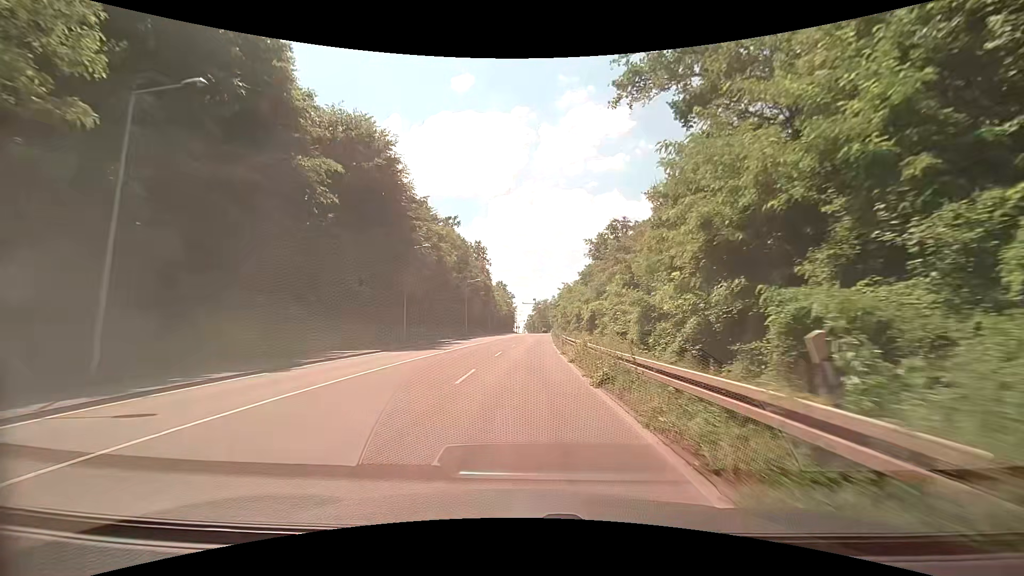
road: secondary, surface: asphalt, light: Day
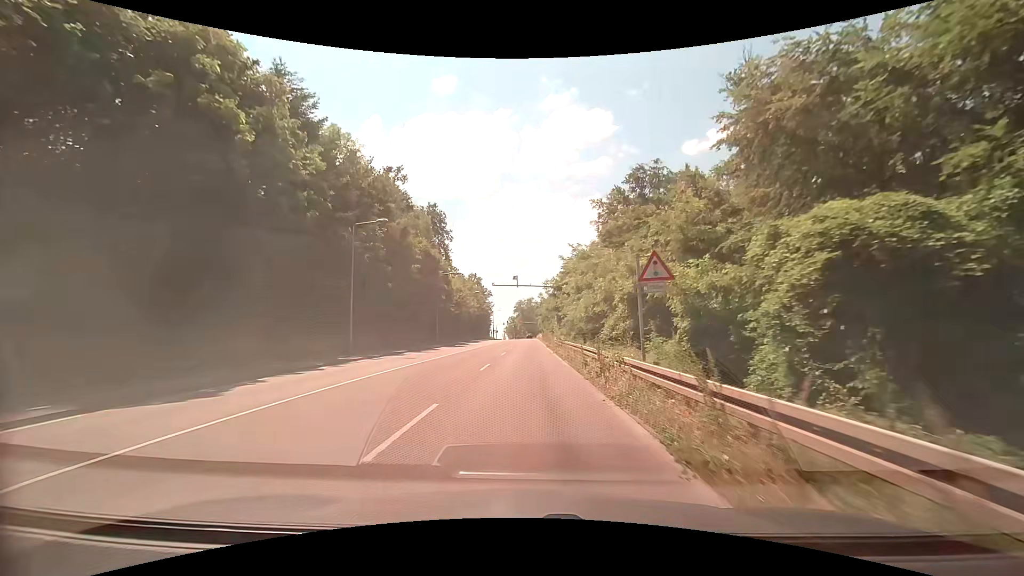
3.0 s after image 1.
(+1.2, +42.8) m; +3°
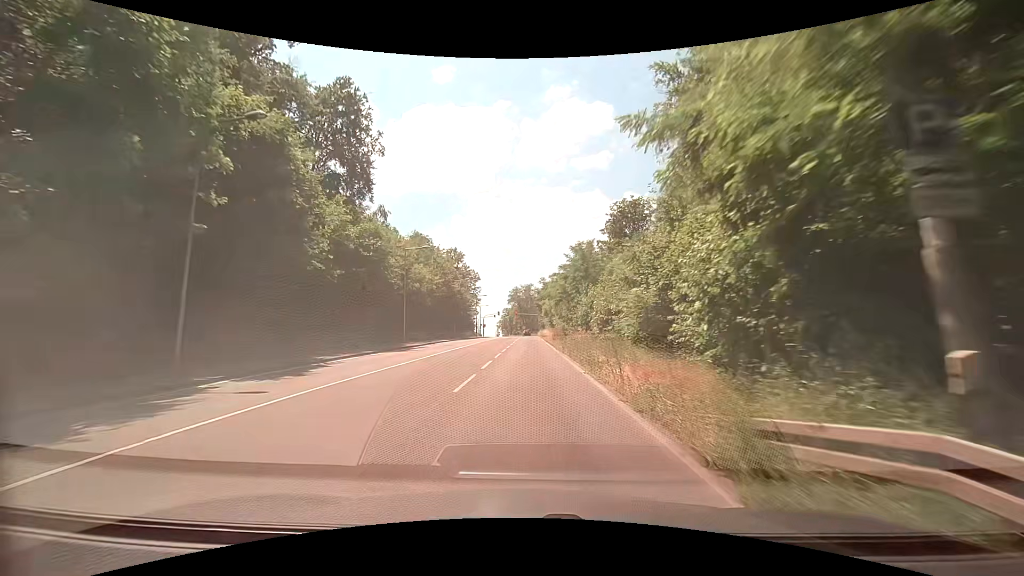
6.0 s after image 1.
(+0.1, +43.1) m; 0°
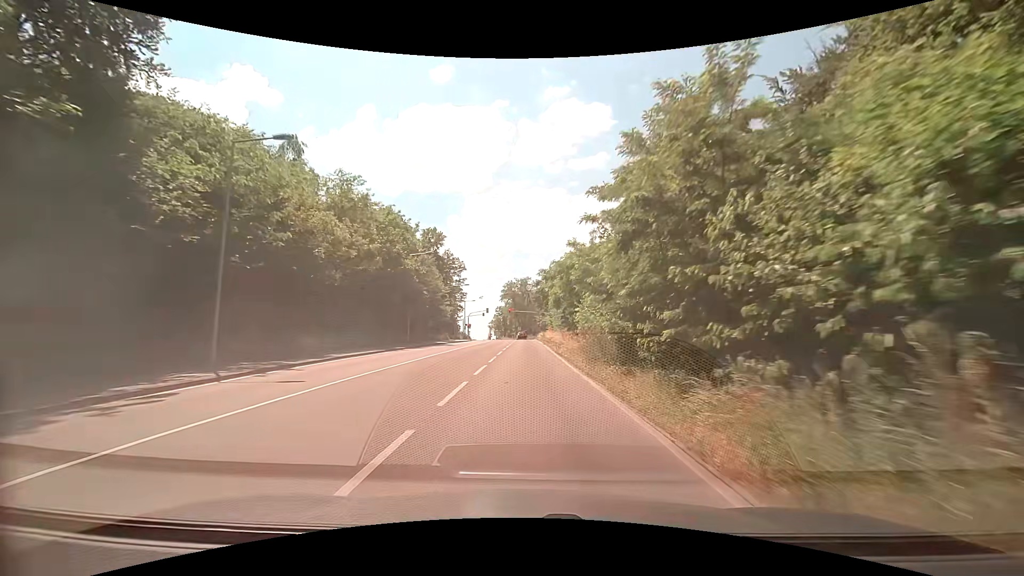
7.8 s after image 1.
(+0.1, +26.0) m; 0°
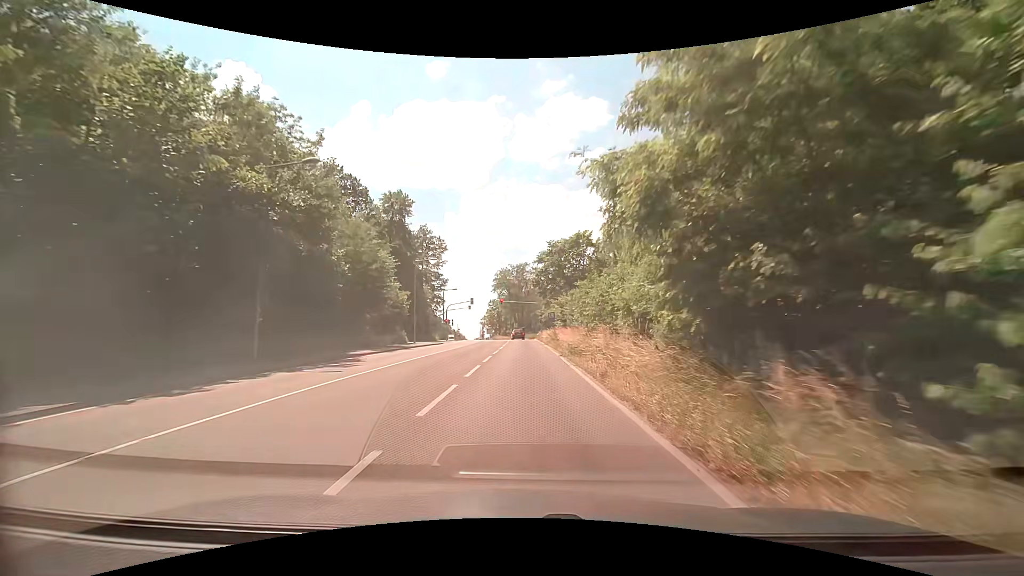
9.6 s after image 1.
(+0.1, +25.2) m; 0°
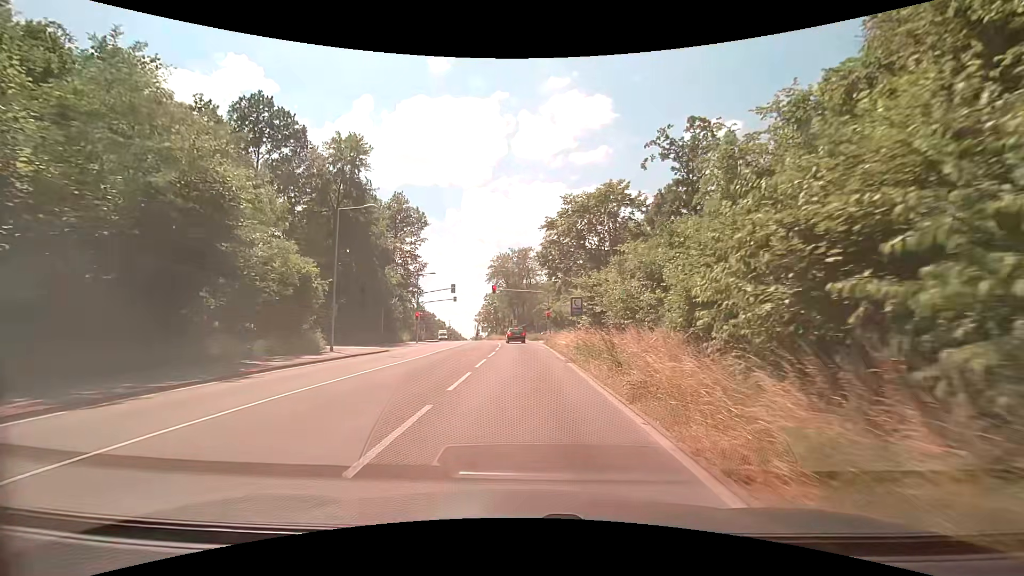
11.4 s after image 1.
(-0.1, +20.5) m; 0°
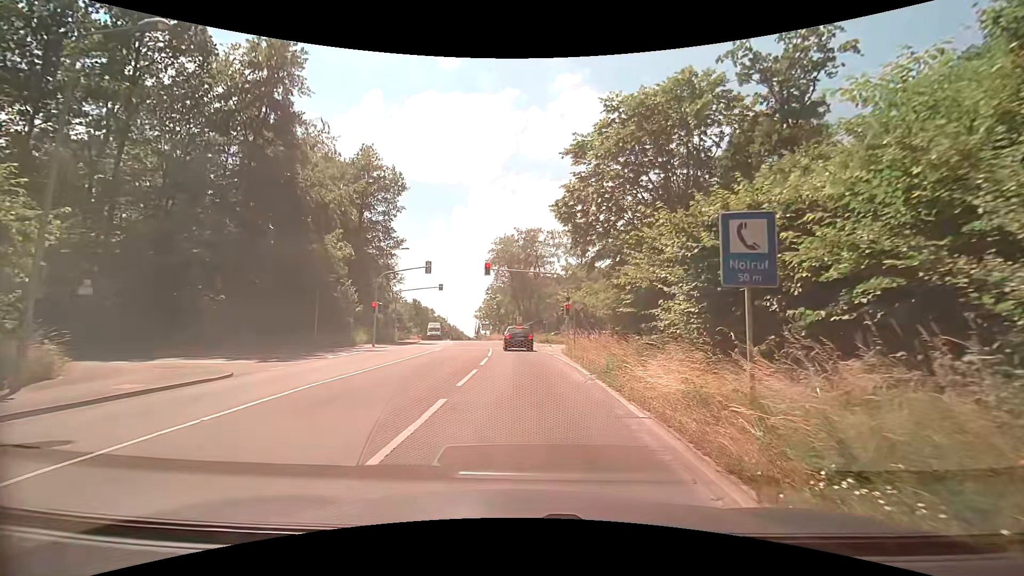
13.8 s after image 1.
(-0.1, +17.0) m; -2°
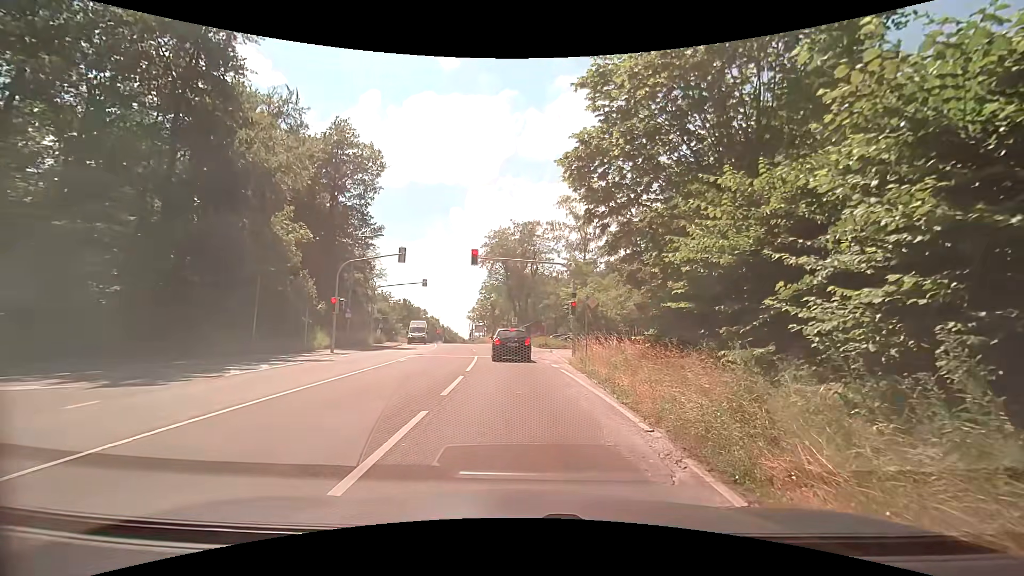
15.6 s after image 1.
(+0.2, +6.8) m; +2°
